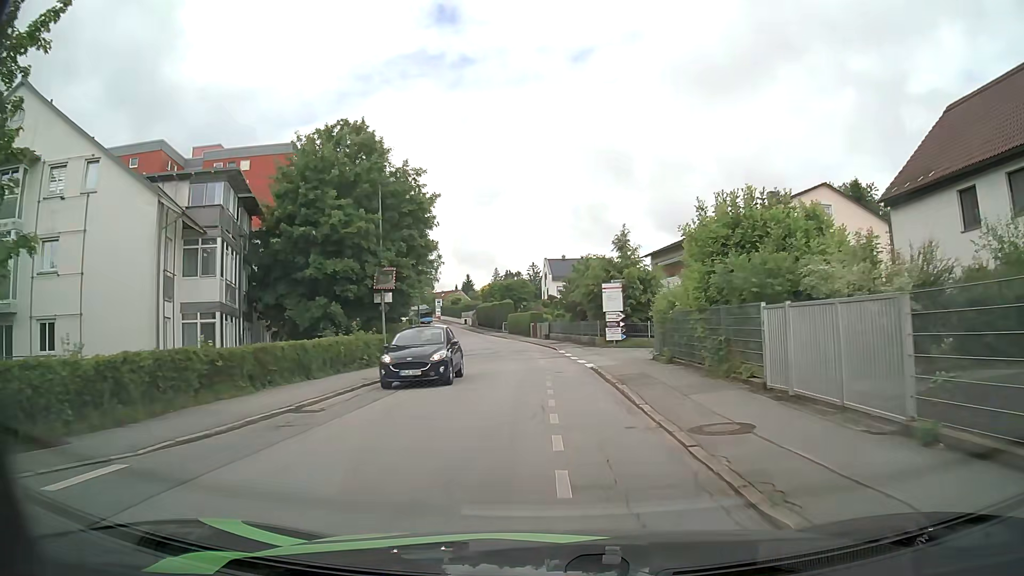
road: residential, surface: asphalt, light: Day
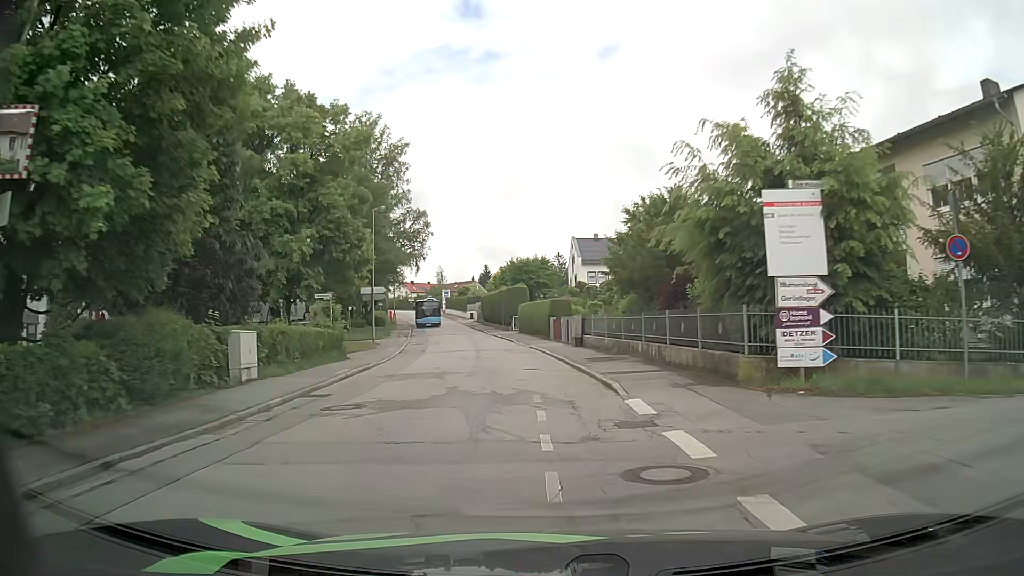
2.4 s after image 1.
(-0.3, +24.0) m; -2°
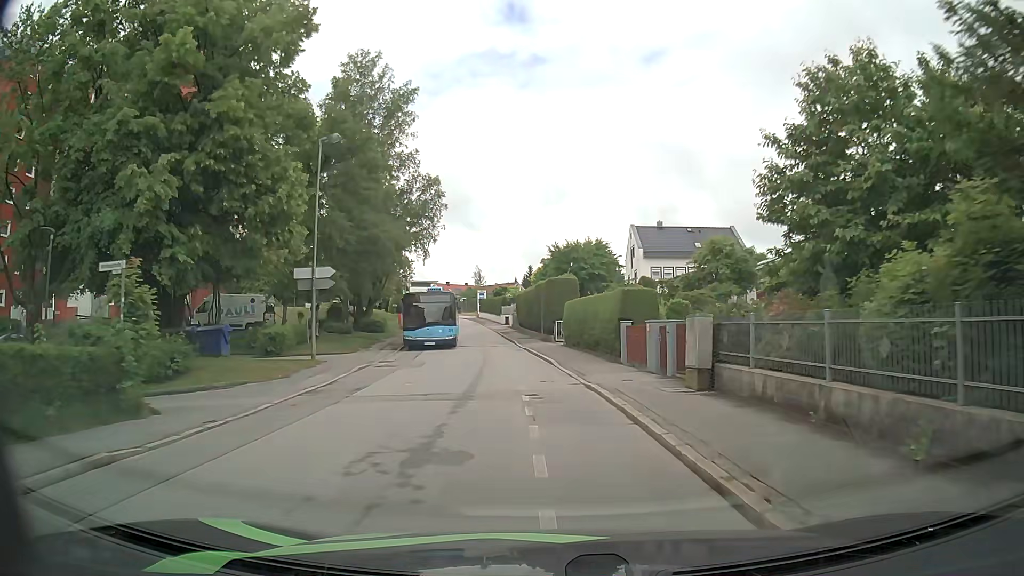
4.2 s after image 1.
(-0.4, +17.1) m; -3°
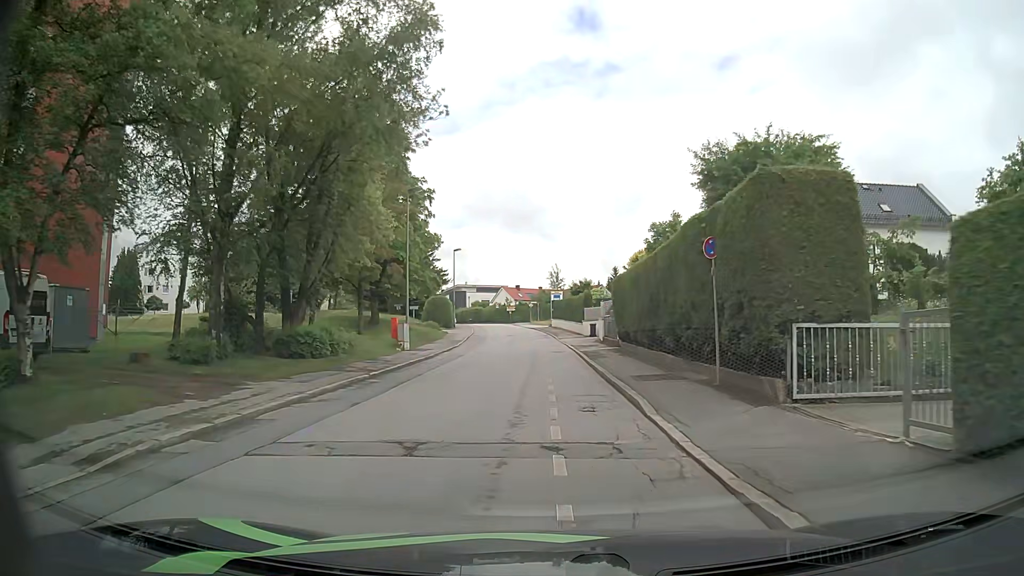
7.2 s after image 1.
(-2.1, +27.8) m; -8°
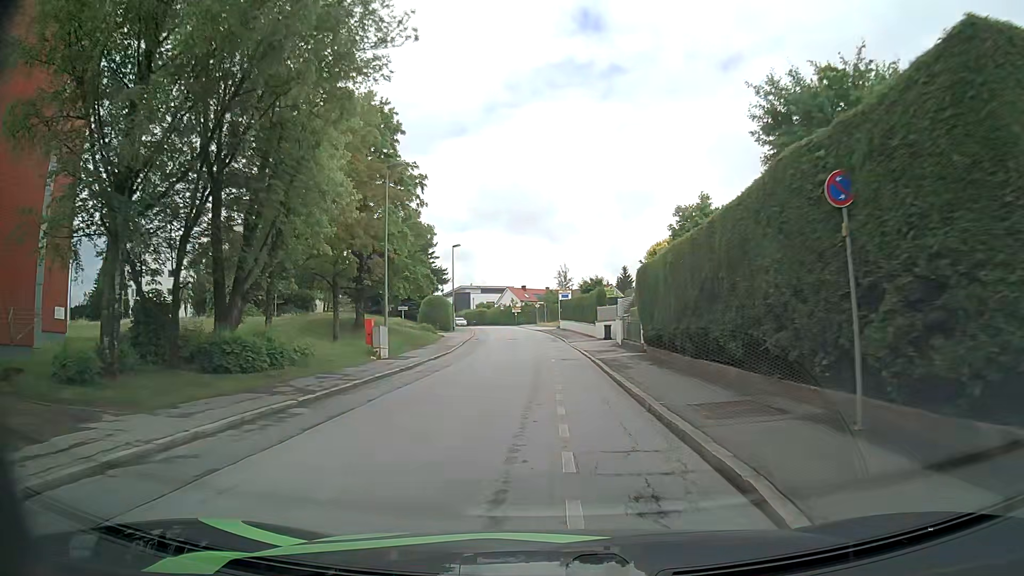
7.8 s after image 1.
(0.0, +5.9) m; -1°
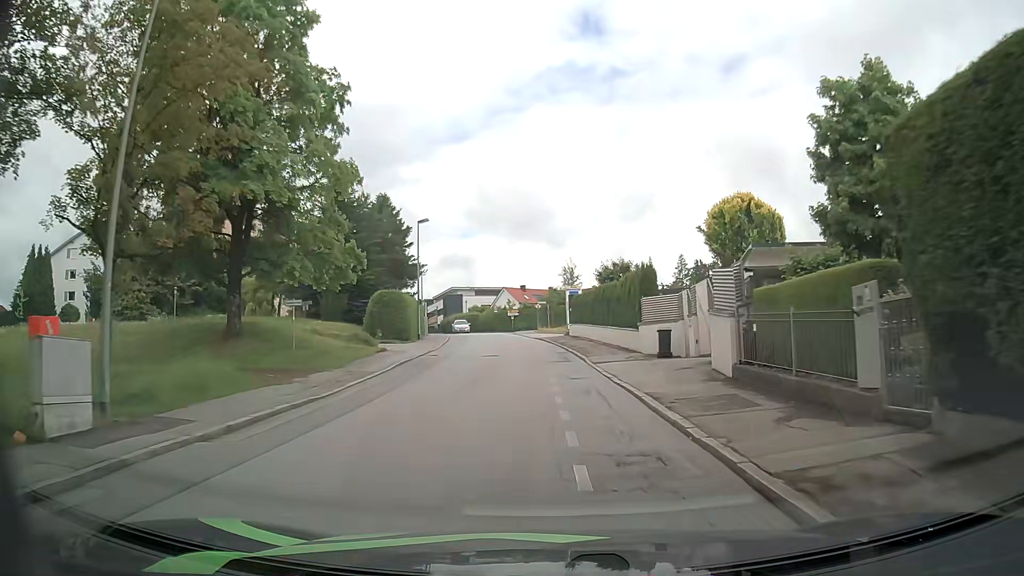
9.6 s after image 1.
(0.0, +18.8) m; 0°
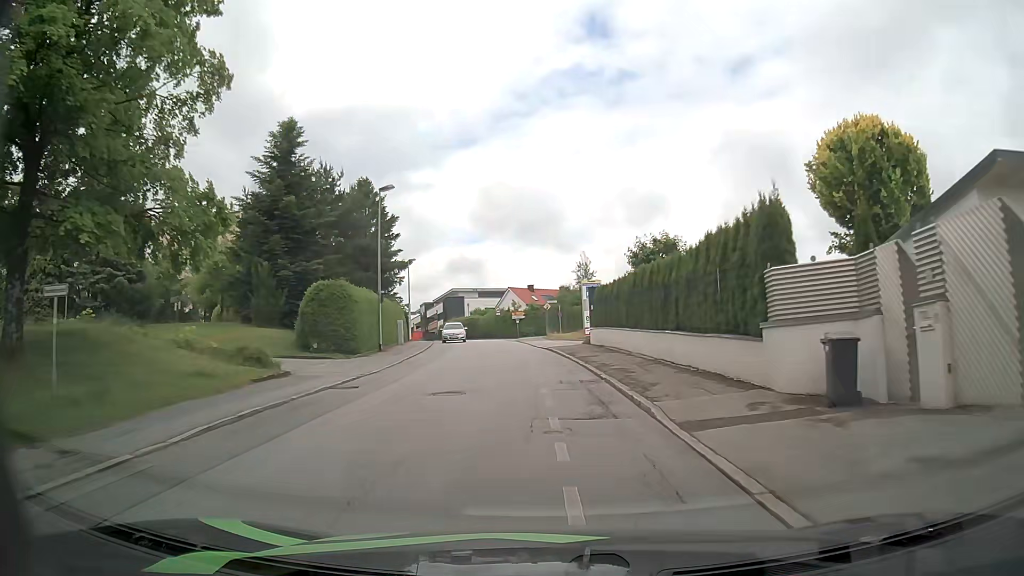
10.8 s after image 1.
(0.0, +13.0) m; -1°
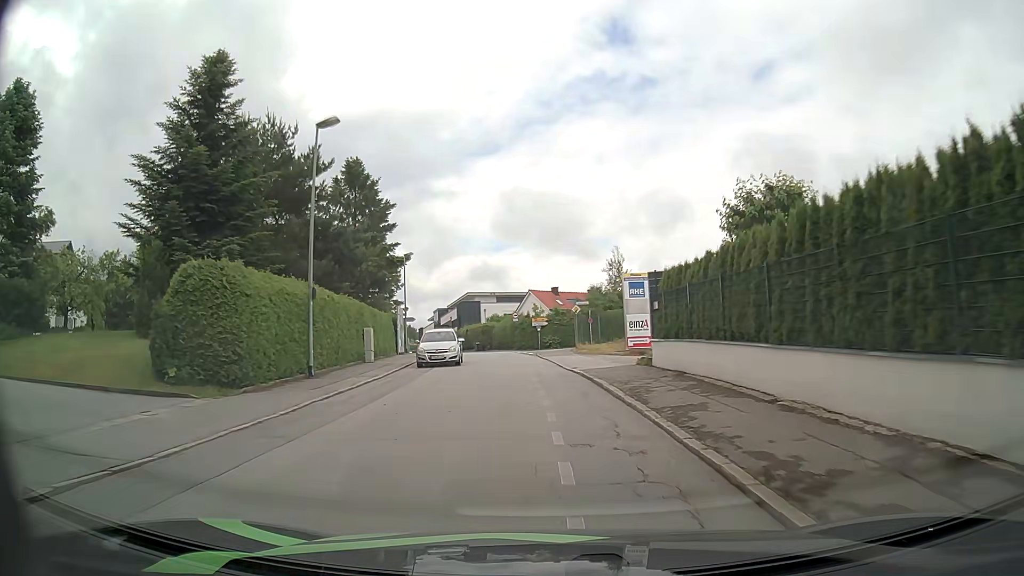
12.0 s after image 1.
(-0.3, +12.7) m; -2°
(0, +10) (-1, +20) (-1, +30) (-3, +40) (-4, +50) (-6, +60) (-8, +69) (-11, +79) (-14, +88) (-18, +98) m
